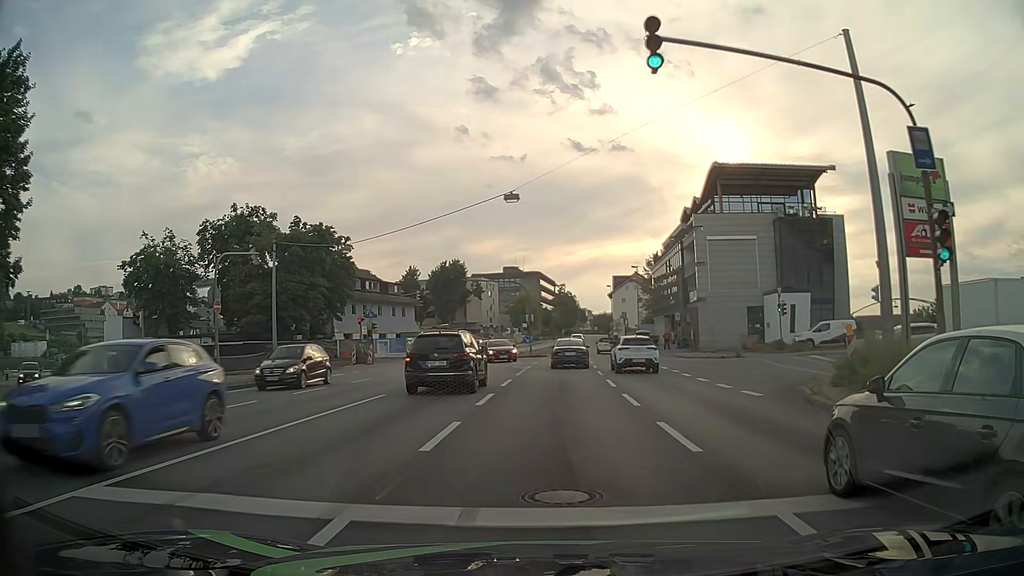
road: primary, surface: asphalt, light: Day
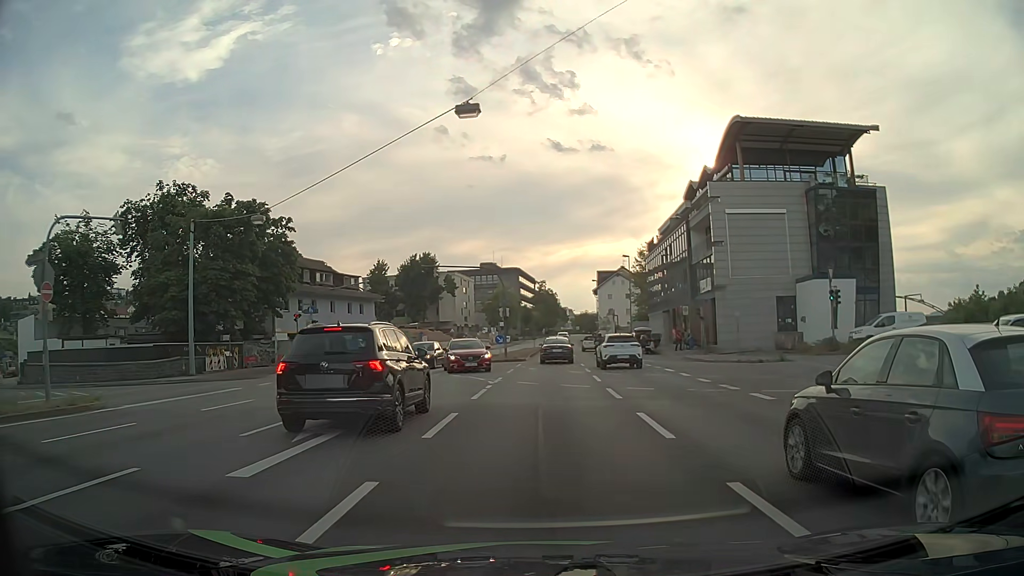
(0.0, +11.2) m; +1°
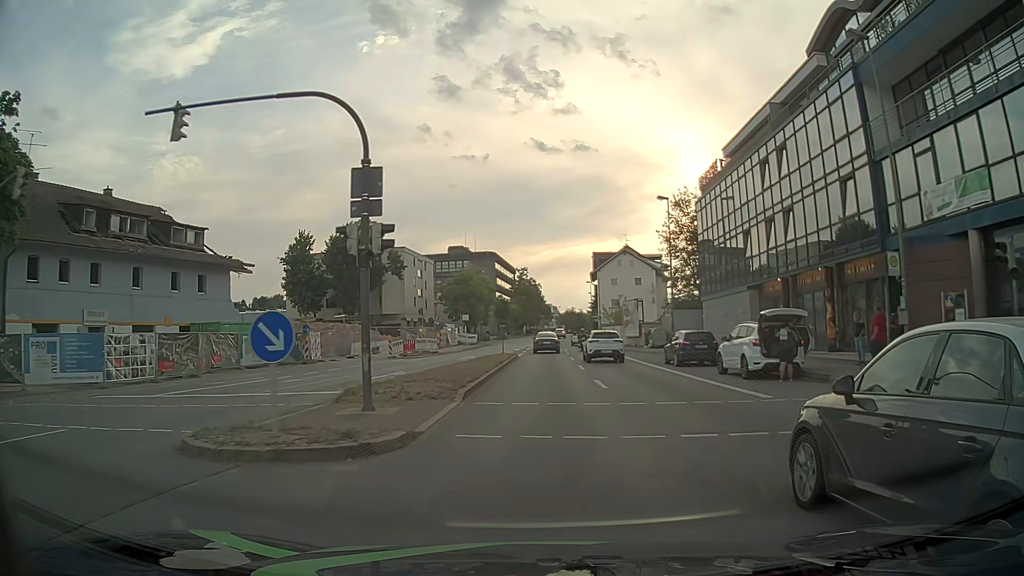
(+0.5, +32.9) m; +1°
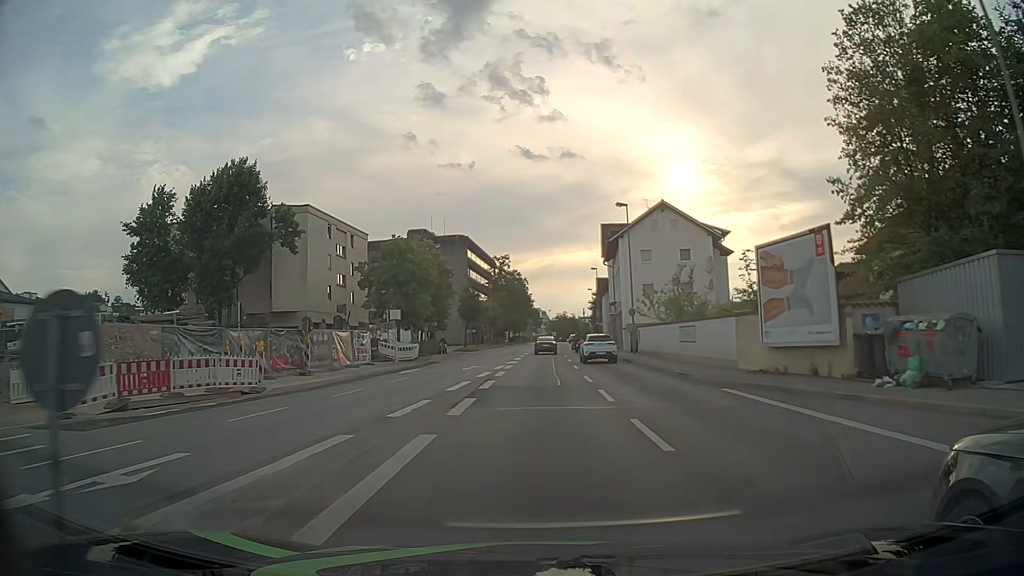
(+0.2, +35.8) m; +1°
(0, +10) (0, +20) (0, +30) (+1, +40) (+1, +50) (+1, +60) (+2, +70) (+2, +80) (+3, +90) (+3, +100) m
